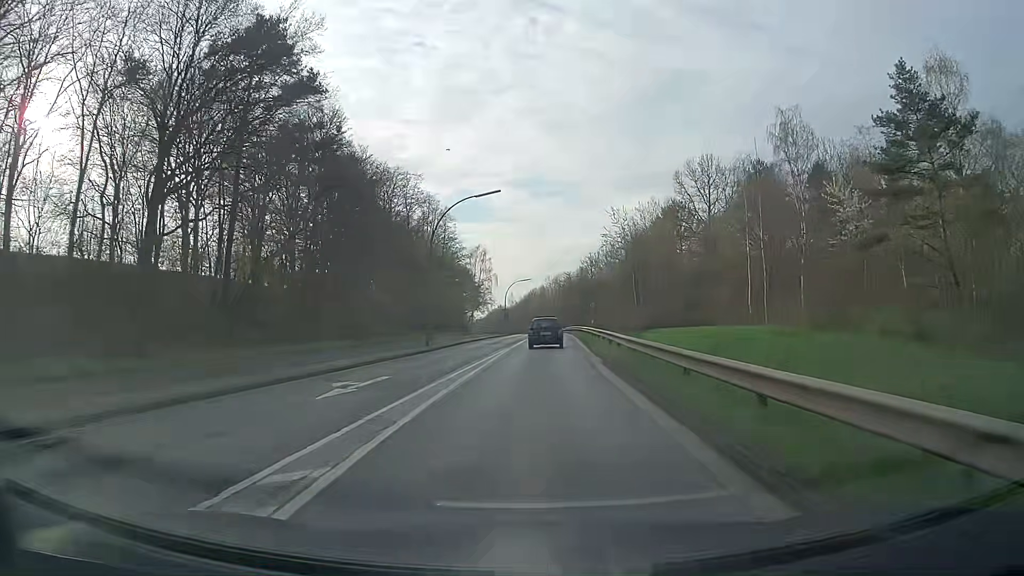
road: secondary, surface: asphalt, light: Day
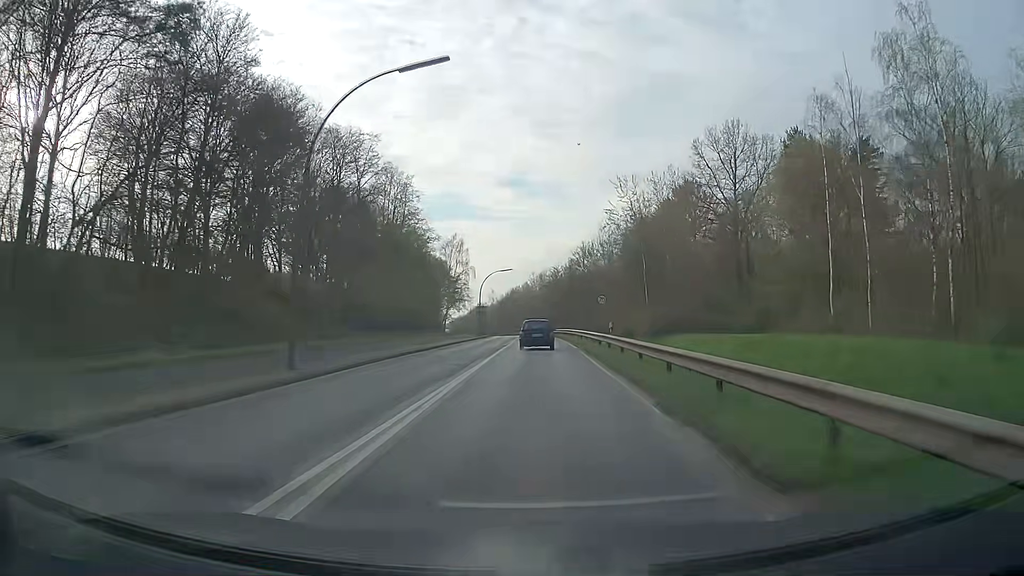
(+0.2, +18.1) m; +2°
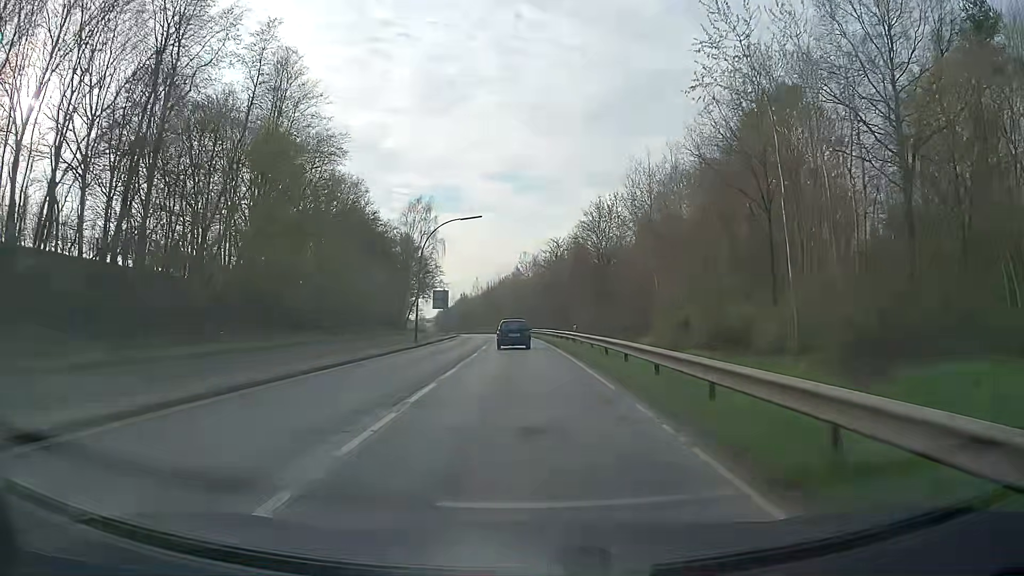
(+0.4, +36.6) m; +1°
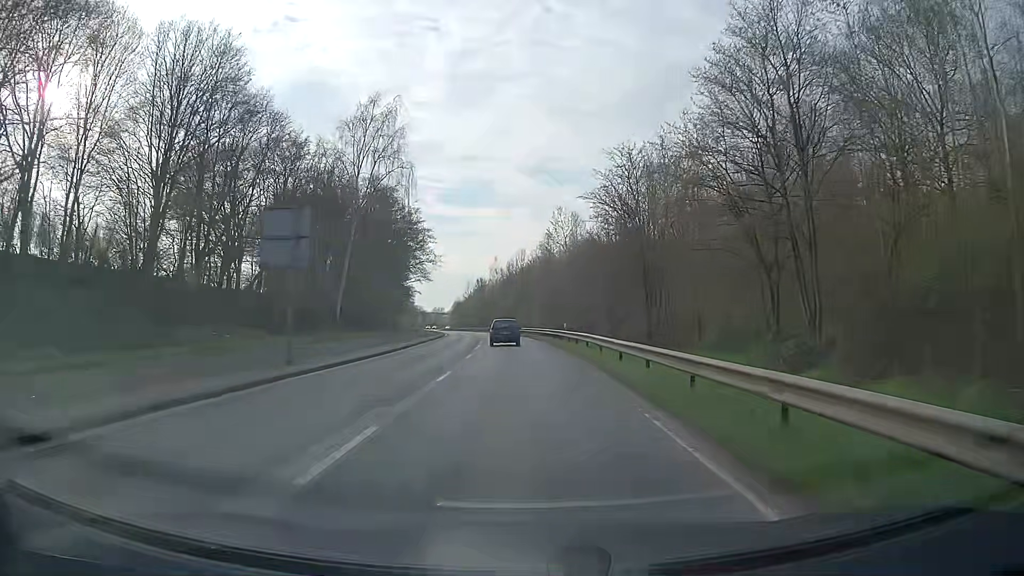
(-0.9, +46.8) m; -3°
(0, +10) (0, +20) (0, +30) (-1, +40) (-2, +50) (-2, +60) (-3, +70) (-4, +80) (-6, +90) (-7, +100) m
